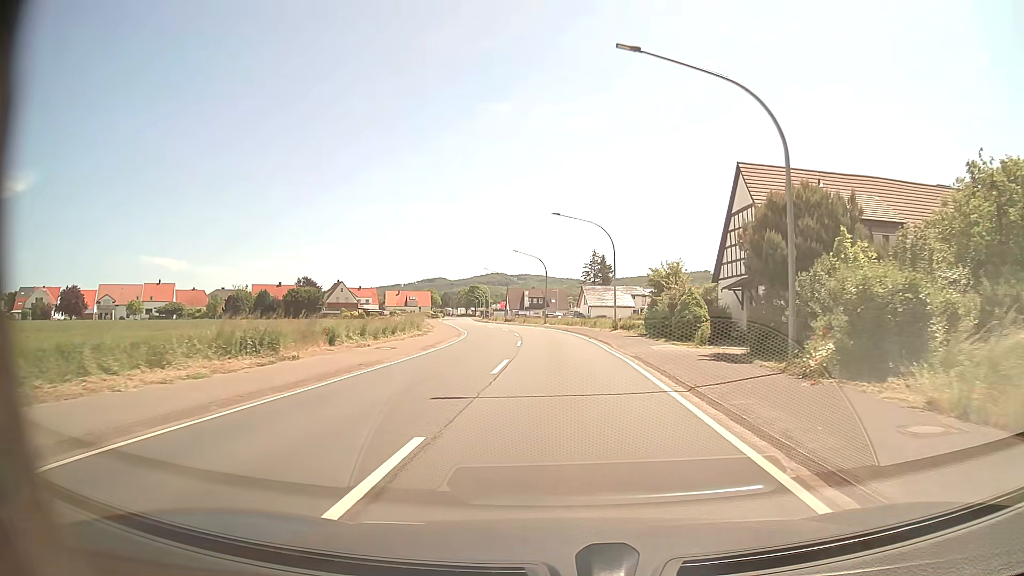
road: primary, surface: asphalt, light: Day
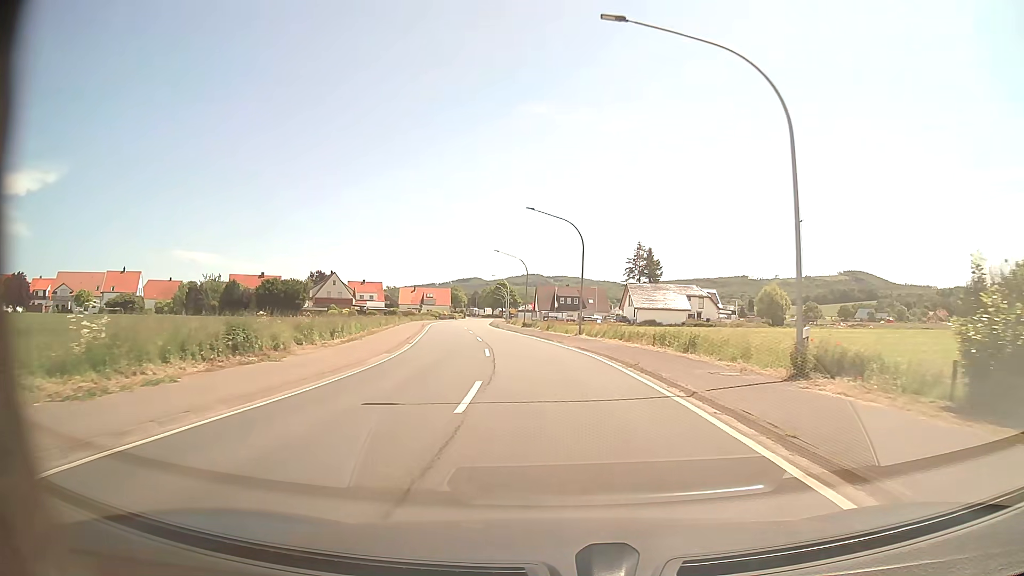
(-0.4, +30.4) m; -3°
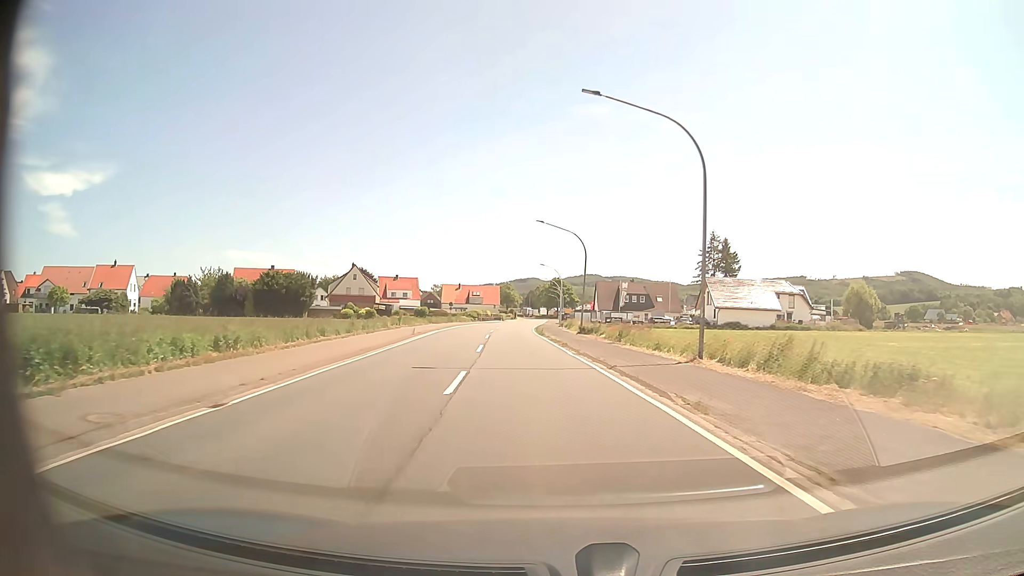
(-0.7, +22.8) m; -4°
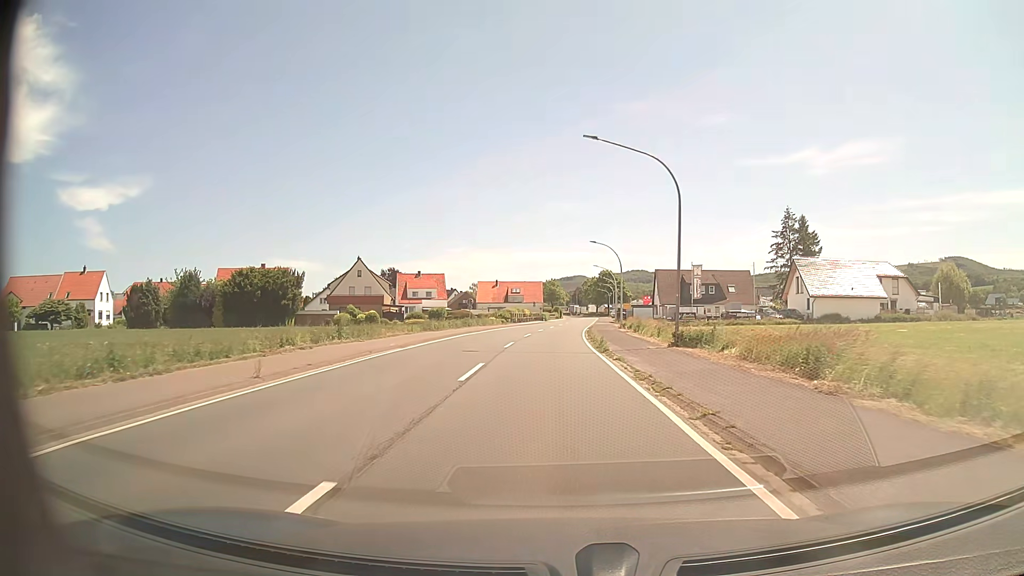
(-0.9, +22.9) m; -4°
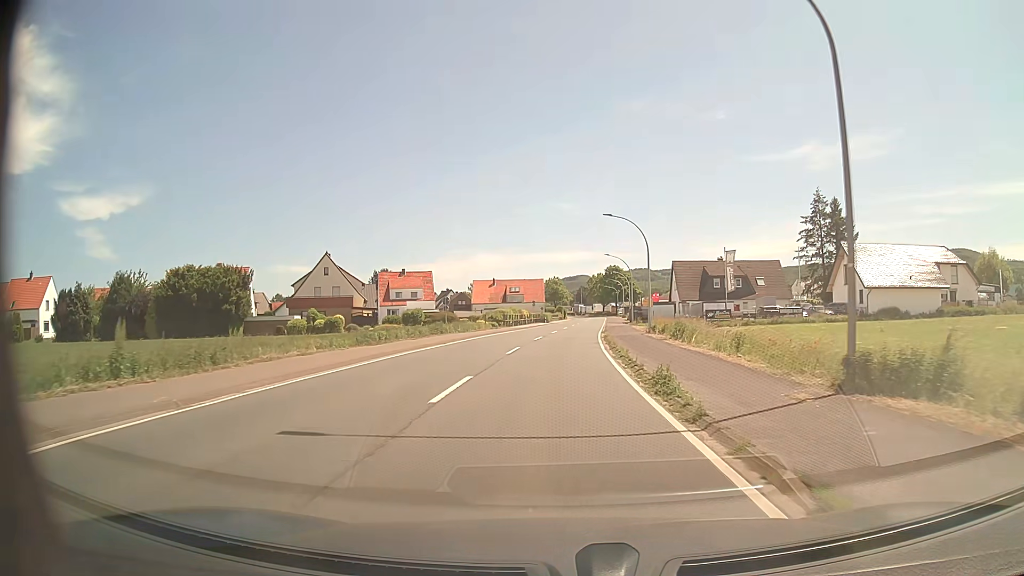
(-0.1, +15.3) m; 0°
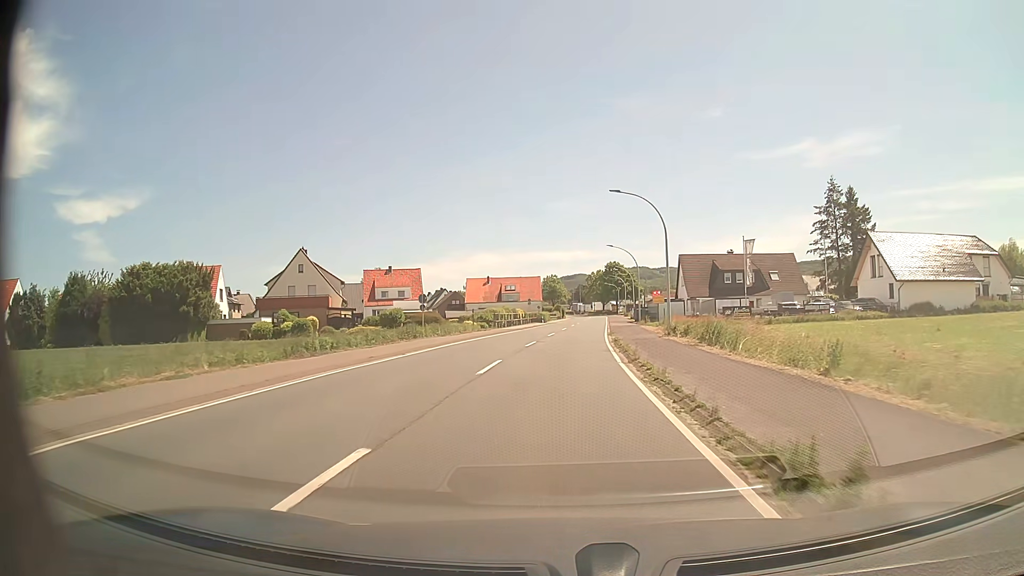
(0.0, +7.6) m; 0°
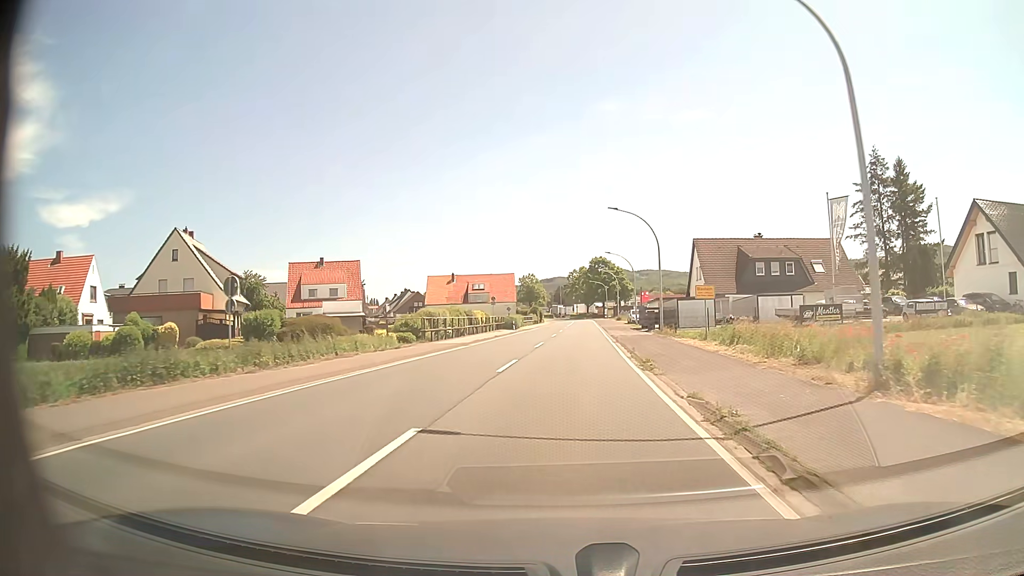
(+0.2, +22.9) m; +1°
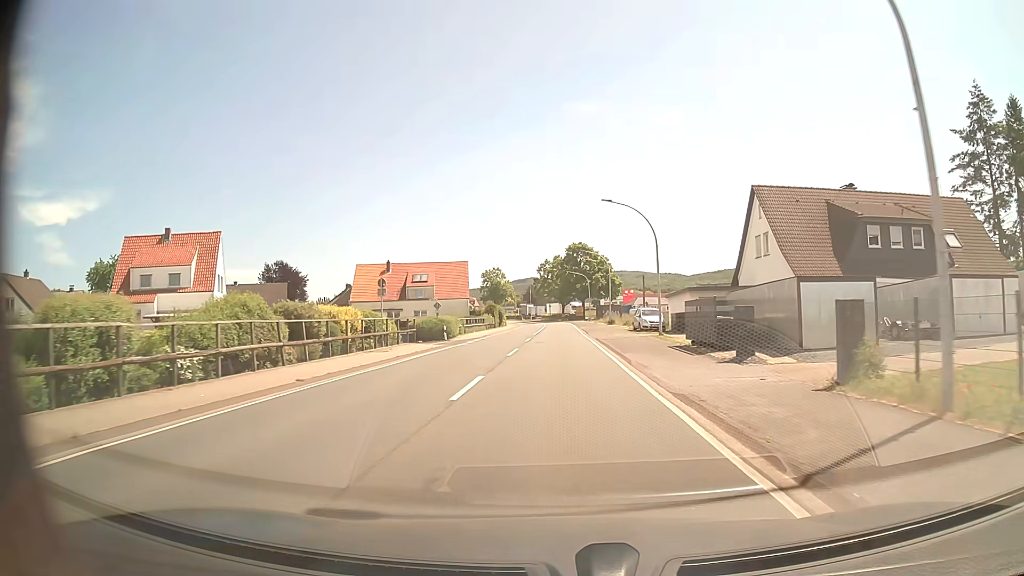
(+1.0, +30.5) m; +3°
(0, +10) (0, +20) (0, +30) (0, +40) (0, +50) (0, +60) (0, +70) (0, +80) (-1, +90) (-1, +100) m
